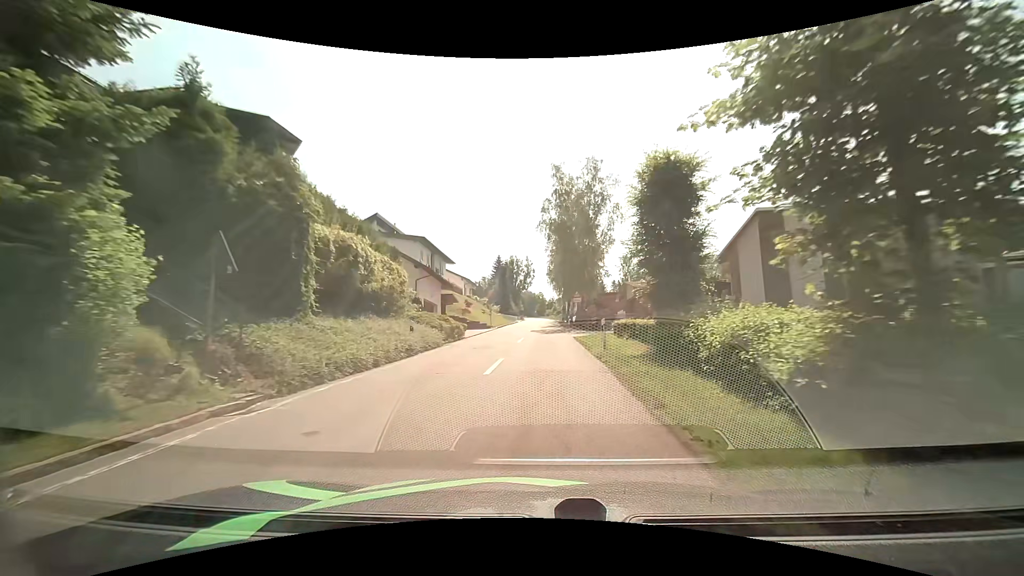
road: tertiary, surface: asphalt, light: Day
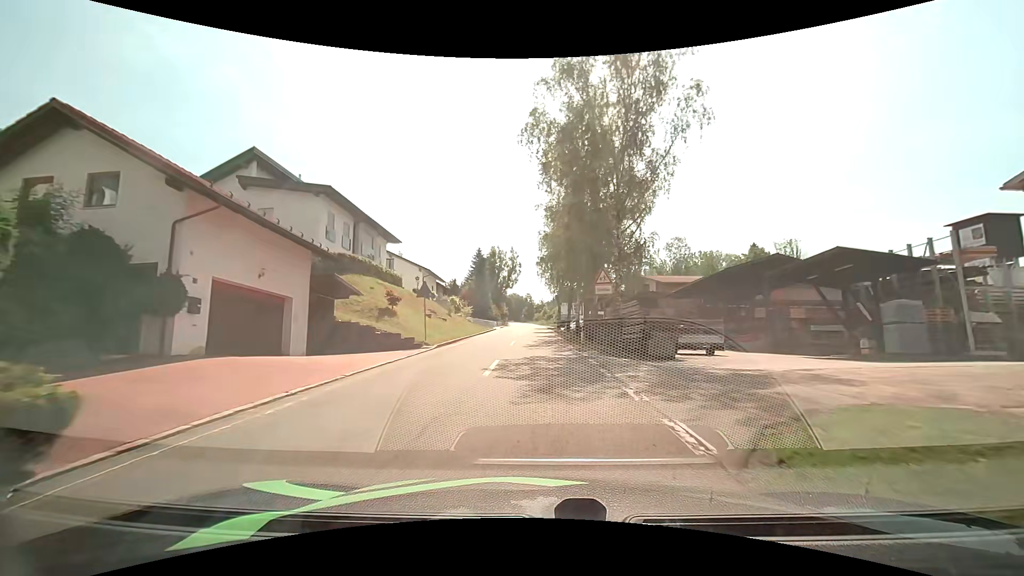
(0.0, +24.1) m; +1°
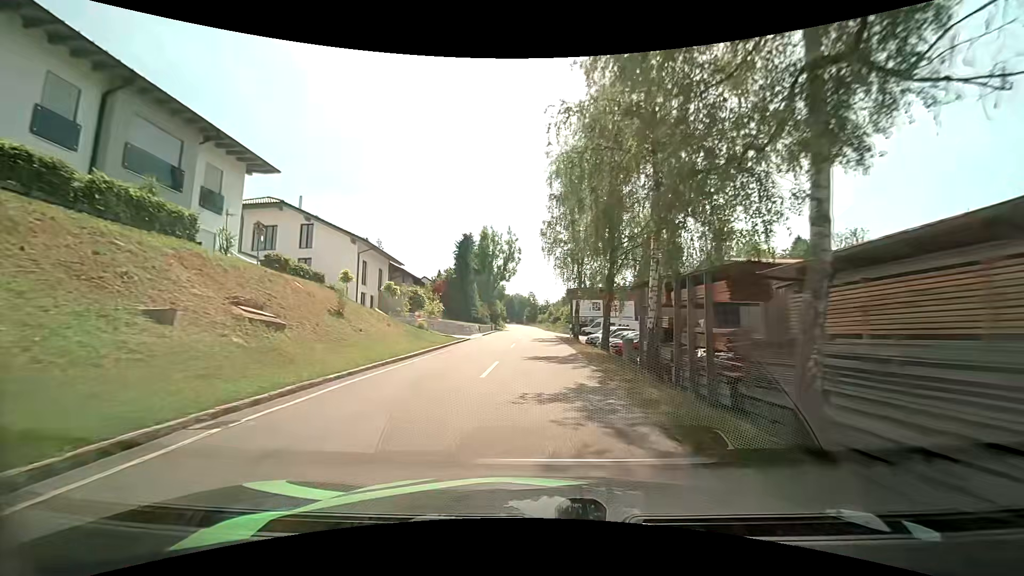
(-0.2, +24.4) m; -1°
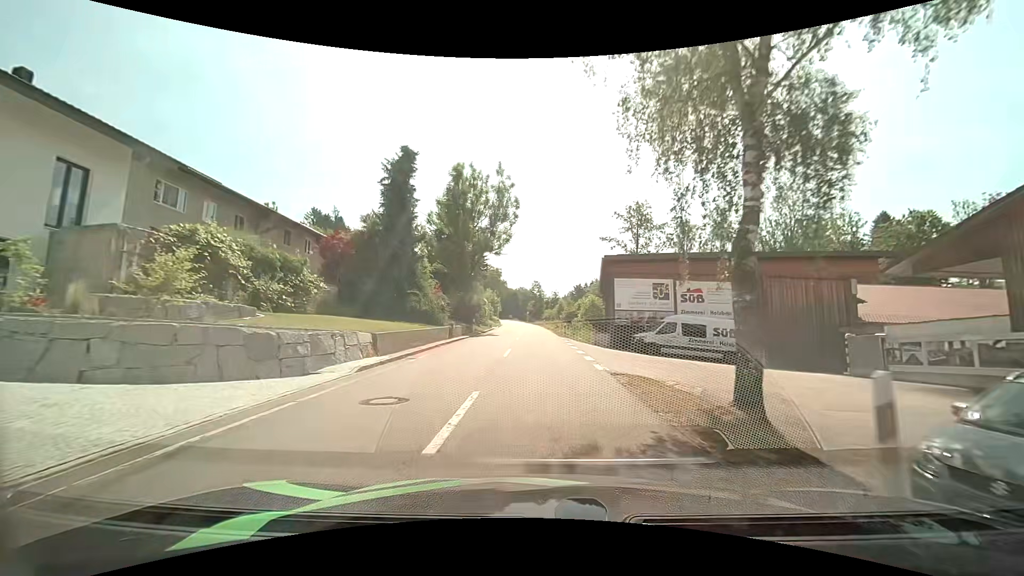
(+0.1, +30.6) m; 0°
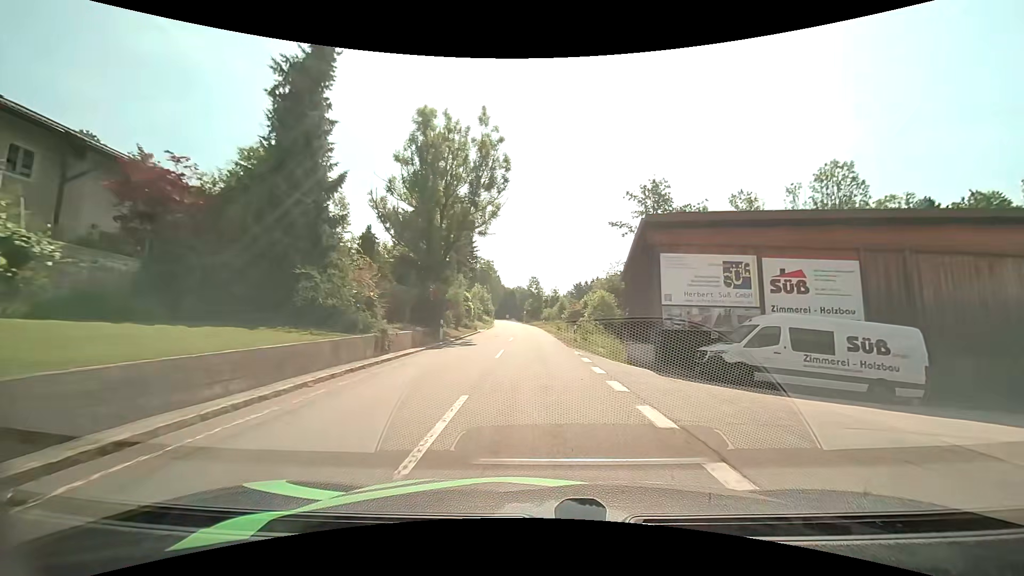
(0.0, +12.6) m; 0°
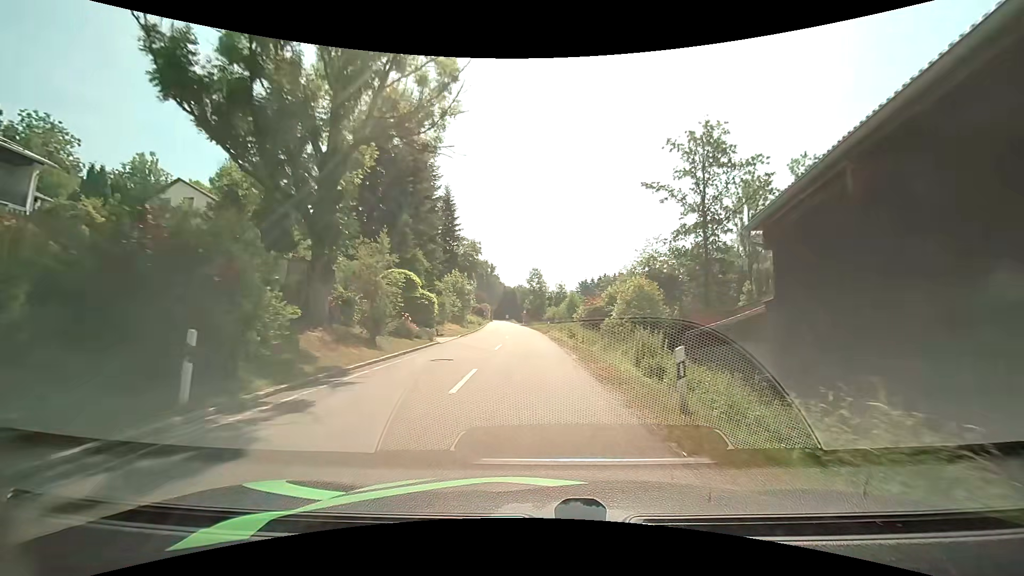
(0.0, +20.0) m; 0°
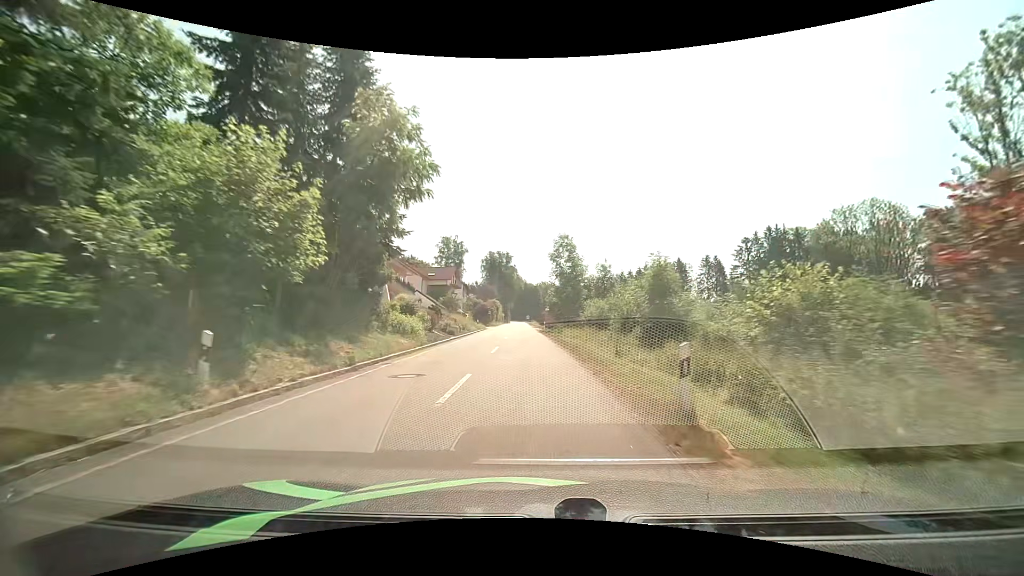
(-0.6, +38.2) m; -3°
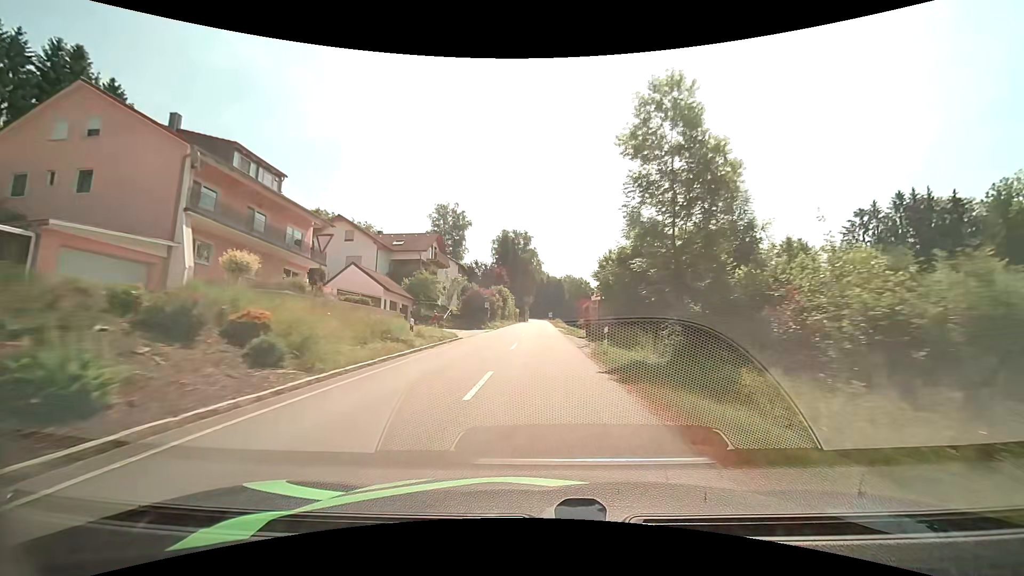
(-1.0, +36.2) m; -2°
(0, +10) (0, +20) (0, +30) (0, +40) (0, +50) (+1, +60) (+1, +70) (+1, +80) (+1, +90) (+1, +100) m
